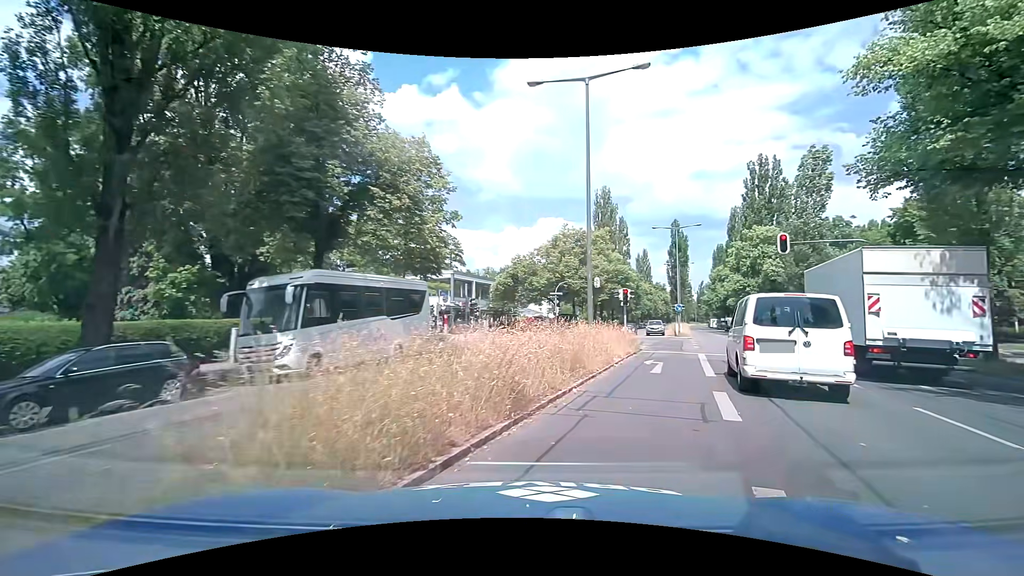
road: secondary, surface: asphalt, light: Day
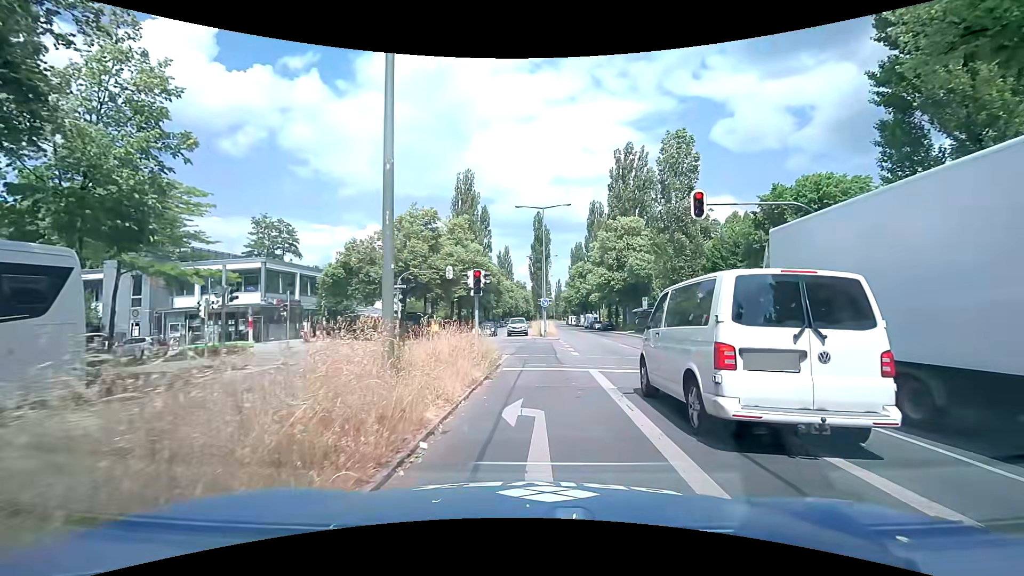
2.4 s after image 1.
(+1.5, +9.8) m; +13°
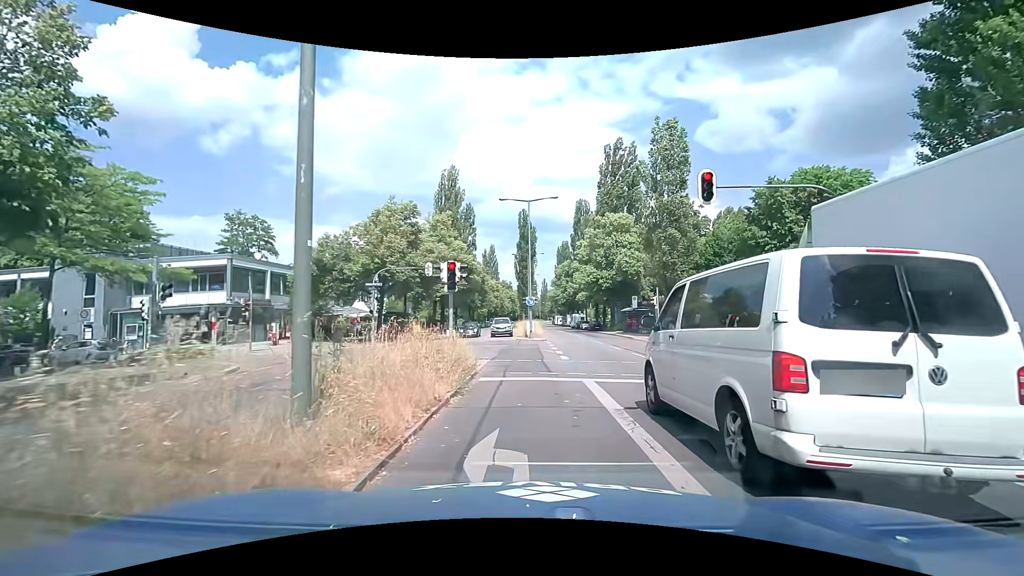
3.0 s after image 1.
(+0.1, +2.4) m; +2°
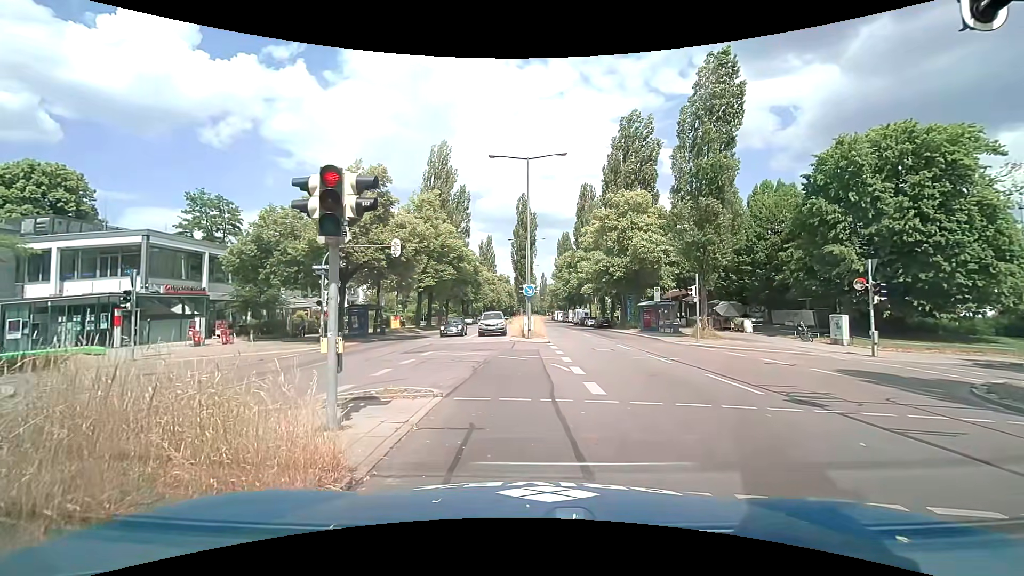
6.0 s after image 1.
(+0.1, +8.7) m; -2°
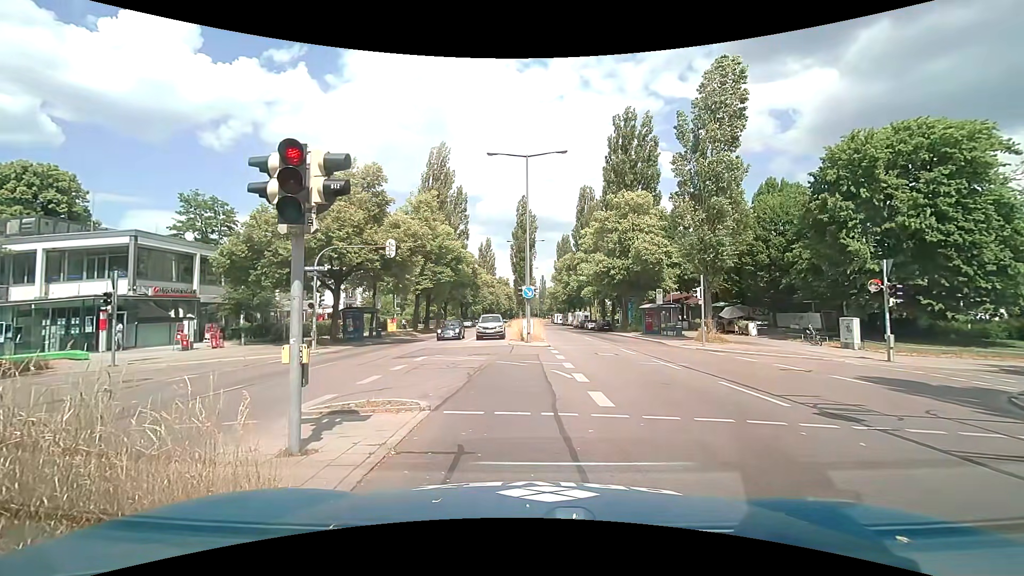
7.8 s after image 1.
(0.0, +0.9) m; 0°
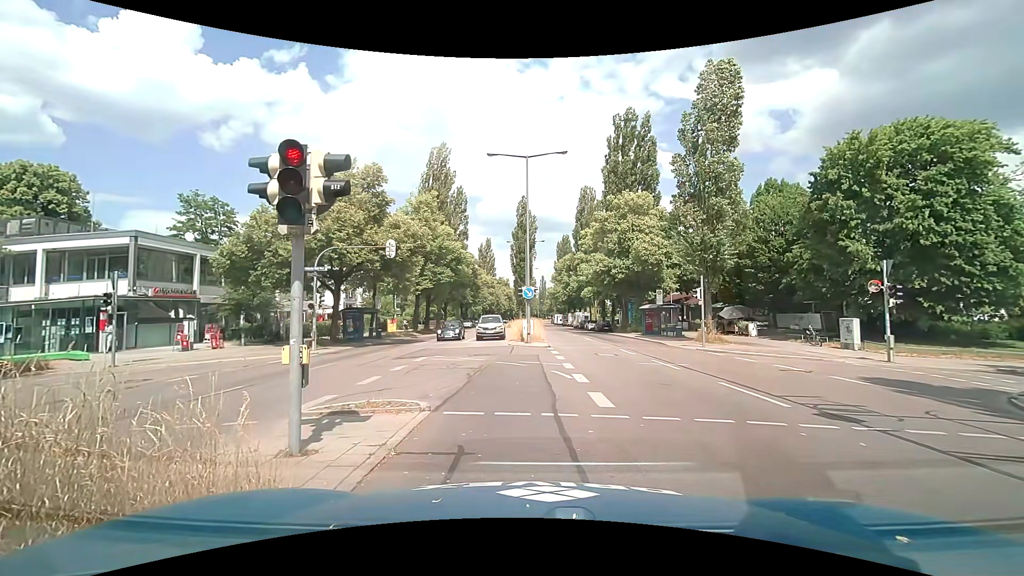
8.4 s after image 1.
(0.0, 0.0) m; 0°
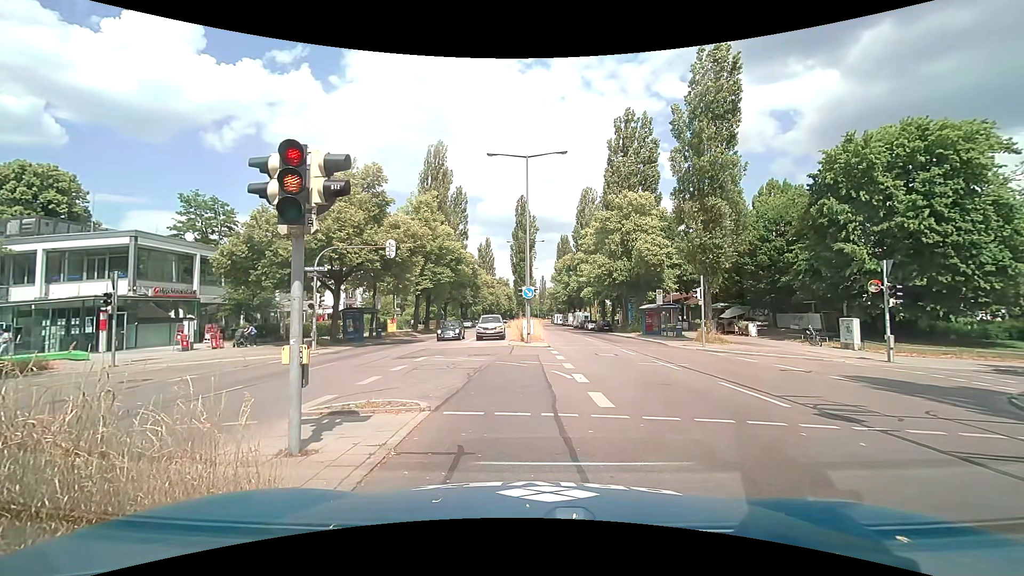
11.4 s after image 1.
(0.0, 0.0) m; 0°
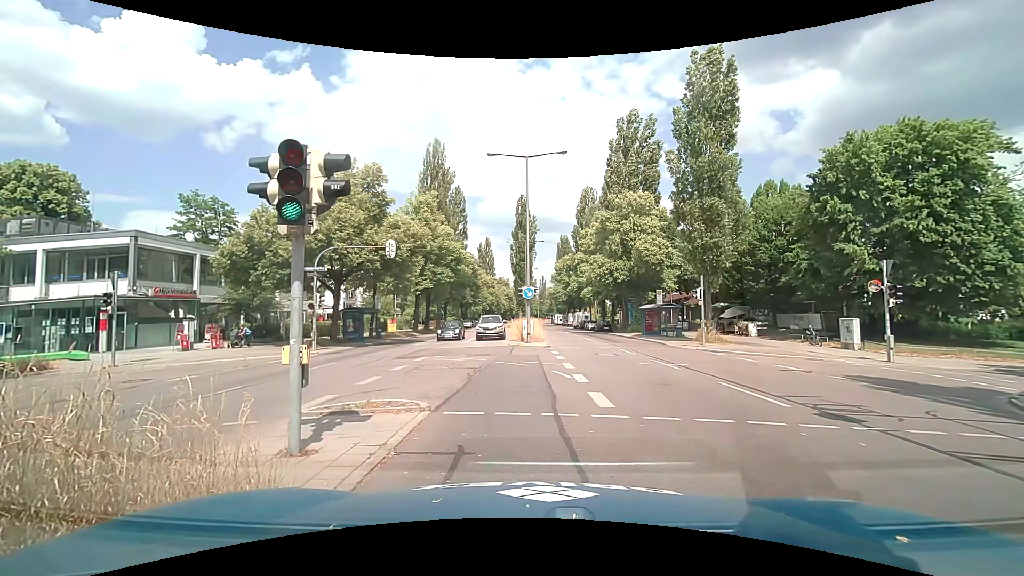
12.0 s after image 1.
(0.0, 0.0) m; 0°
